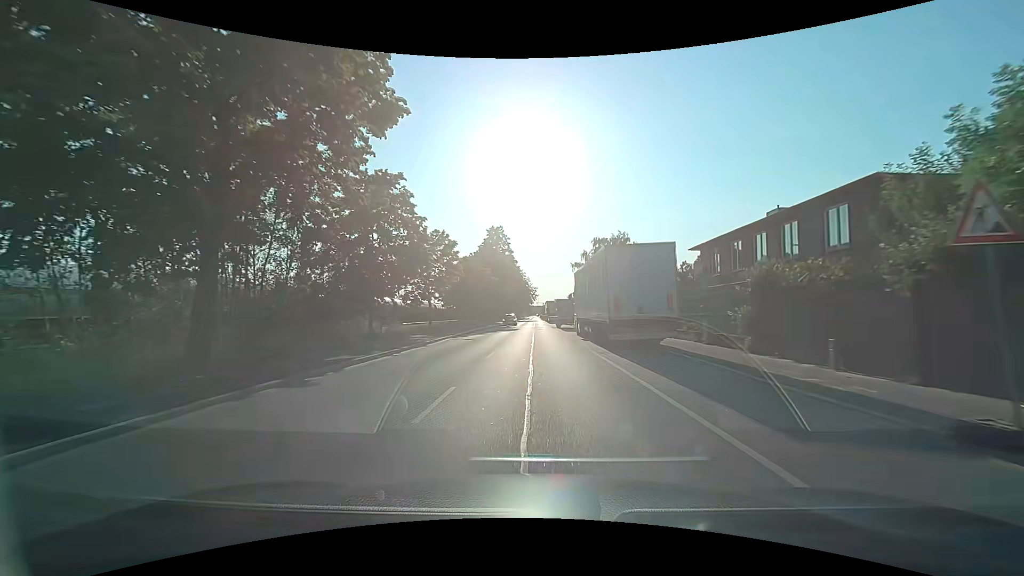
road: secondary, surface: asphalt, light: Day
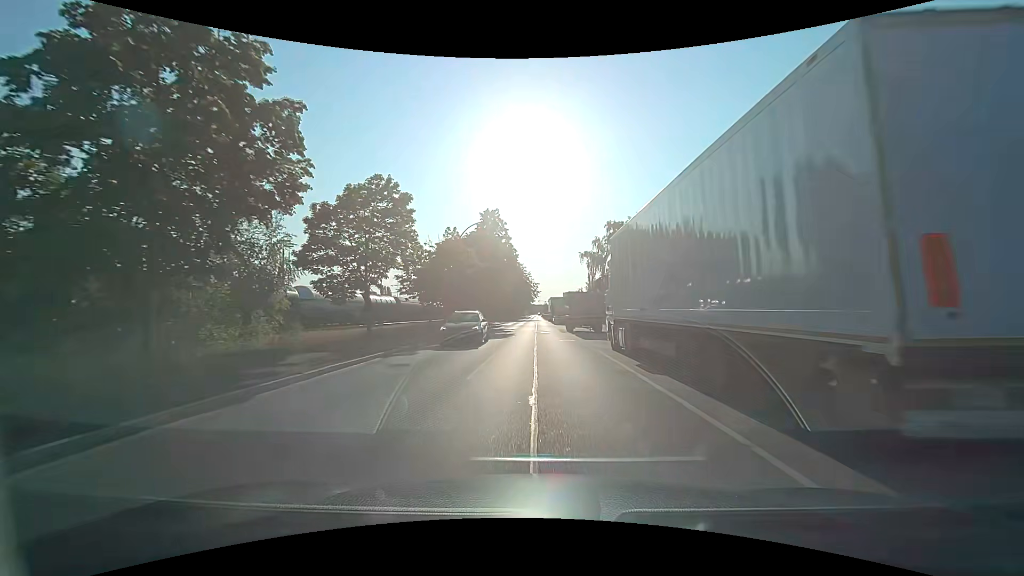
(0.0, +14.4) m; 0°
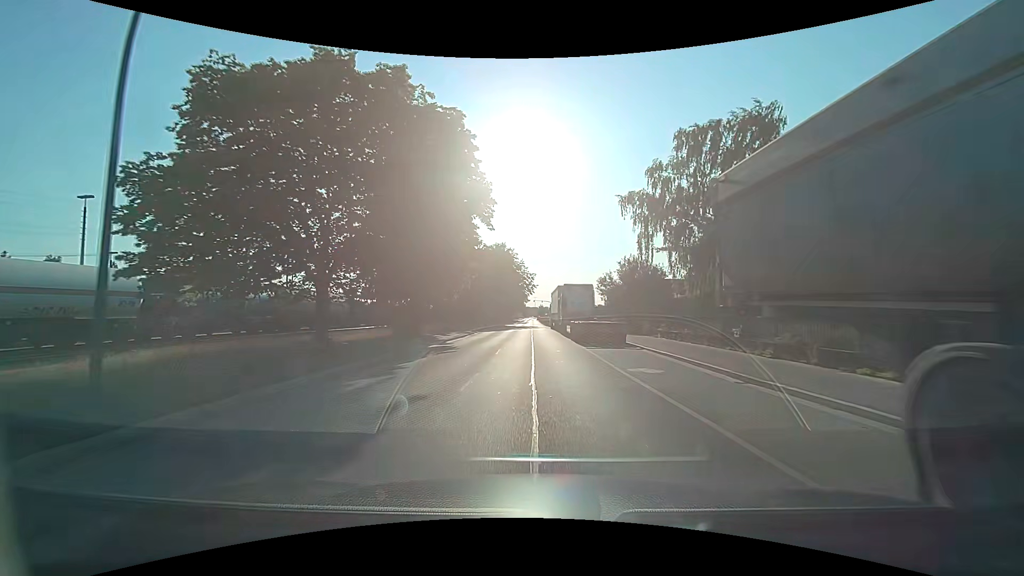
(+0.1, +36.9) m; 0°
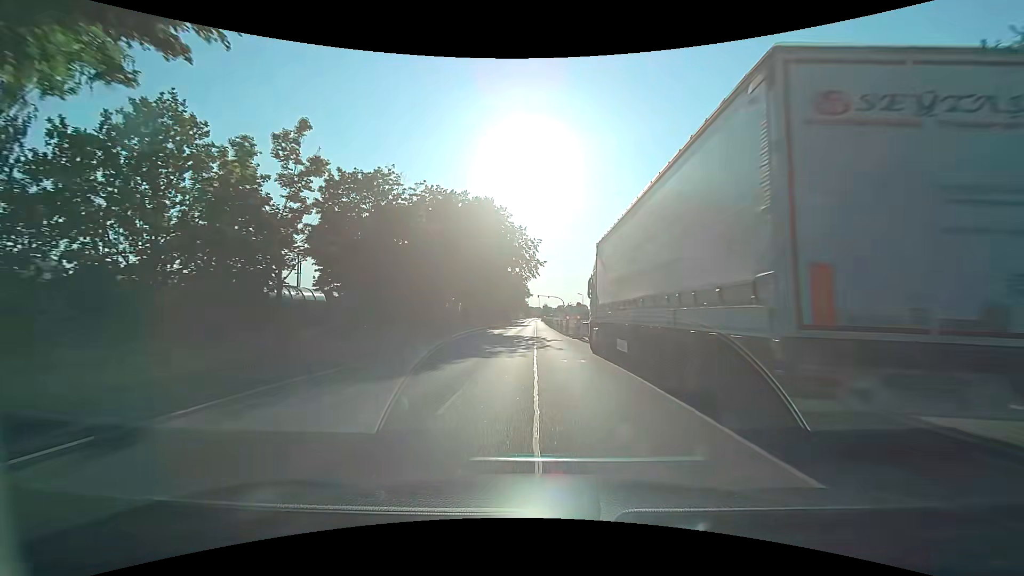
(0.0, +38.7) m; 0°
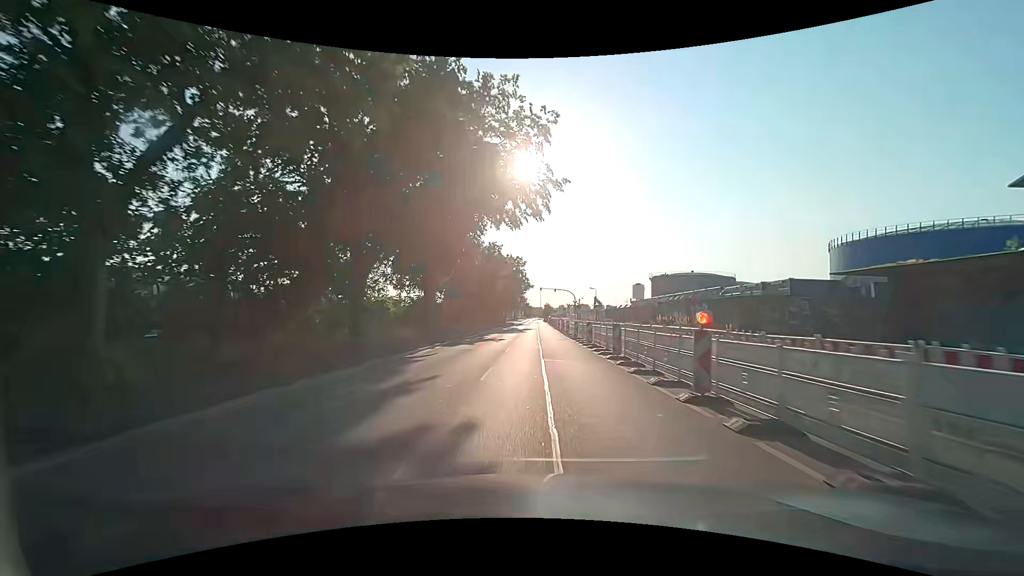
(+0.1, +32.4) m; 0°
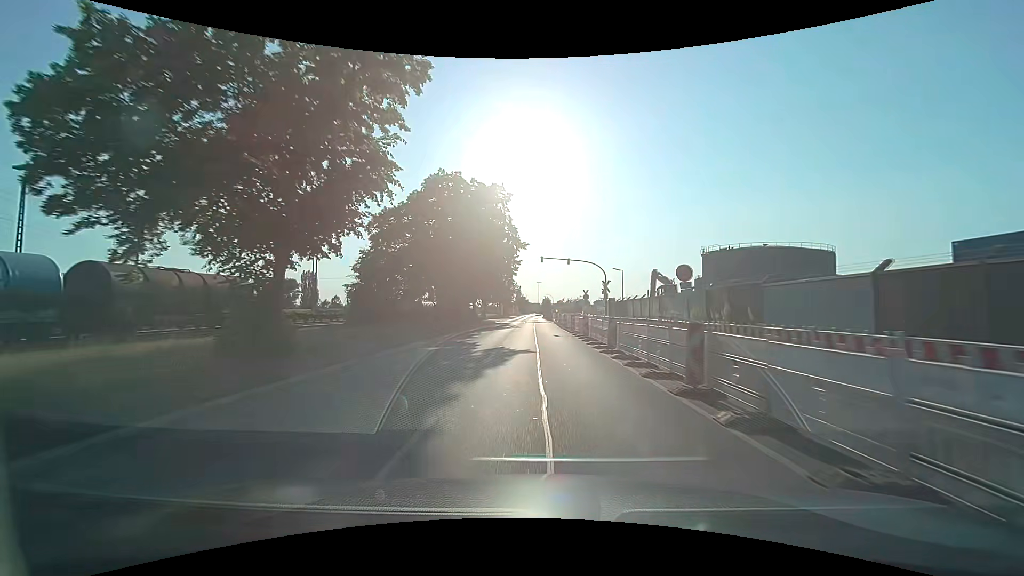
(+0.3, +43.6) m; 0°
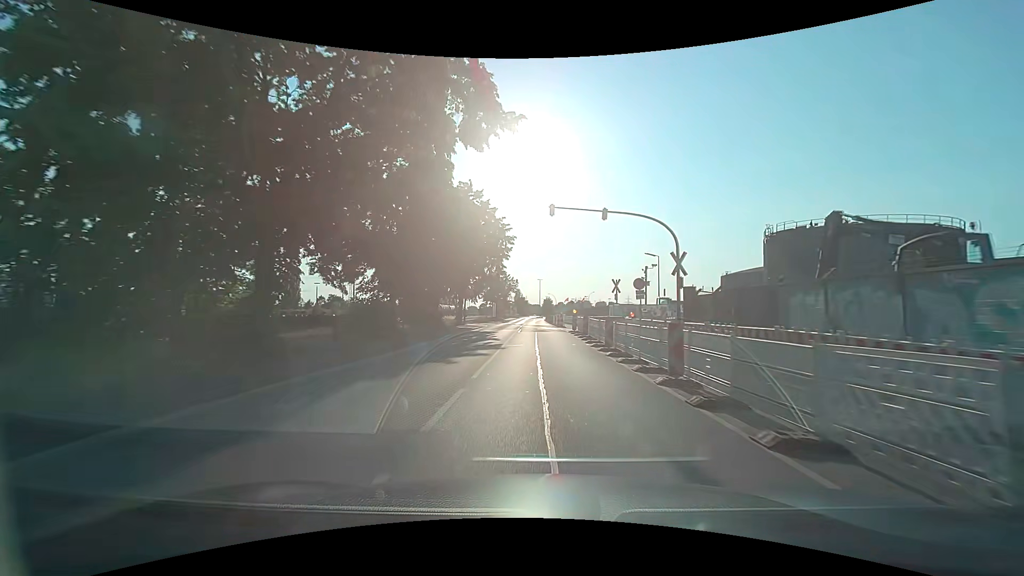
(0.0, +24.5) m; 0°
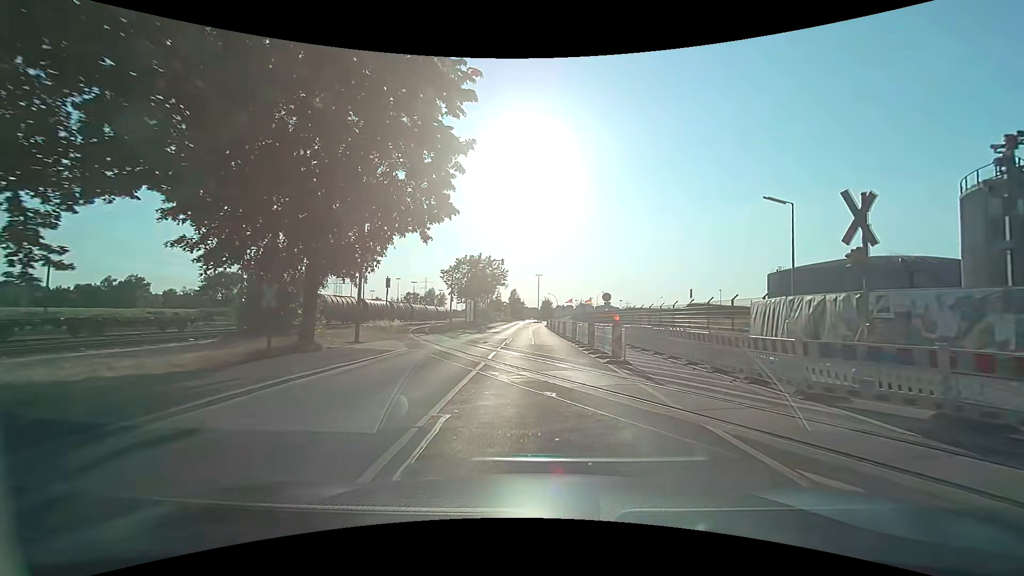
(+0.2, +32.6) m; 0°
(0, +10) (0, +20) (0, +30) (0, +40) (0, +50) (0, +60) (0, +70) (0, +80) (+1, +90) (+2, +100) m
